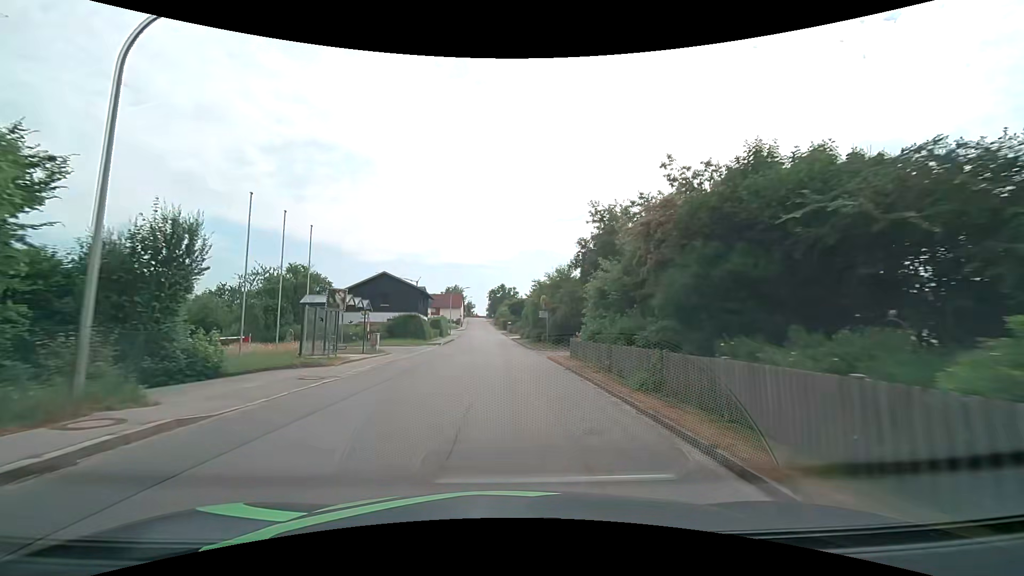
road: tertiary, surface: asphalt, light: Day
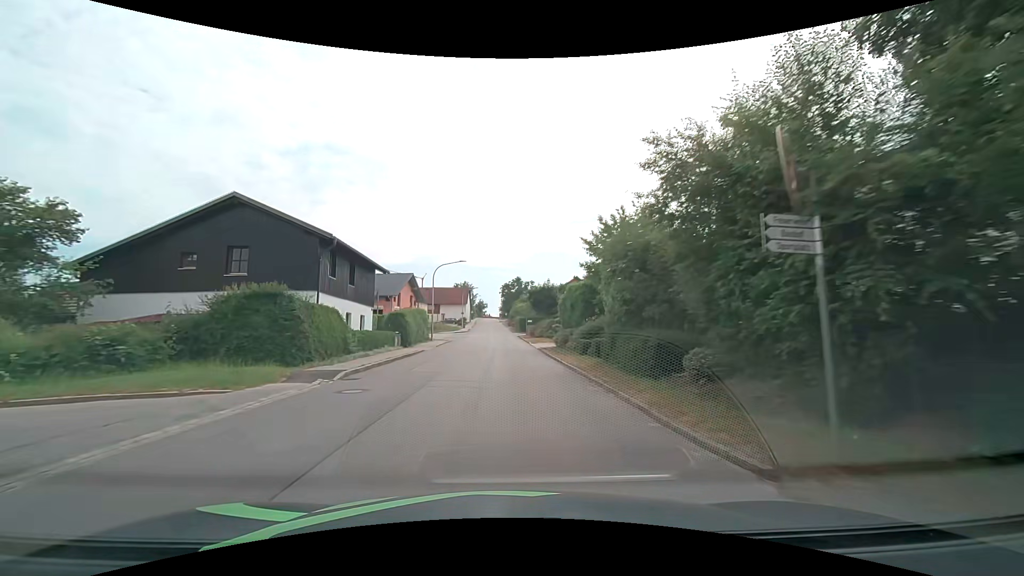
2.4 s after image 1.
(-0.2, +30.5) m; -1°
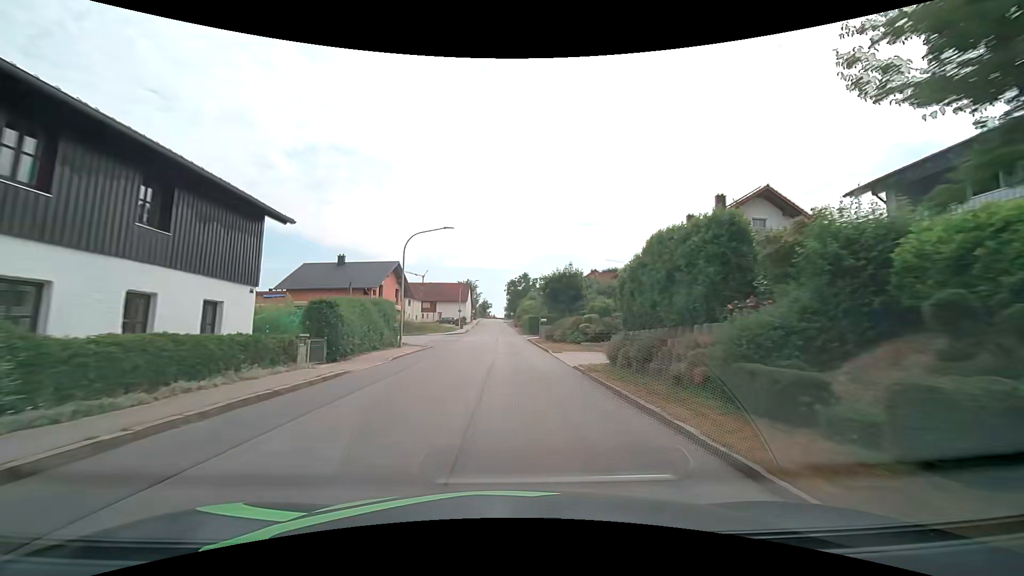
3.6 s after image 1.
(0.0, +15.2) m; 0°
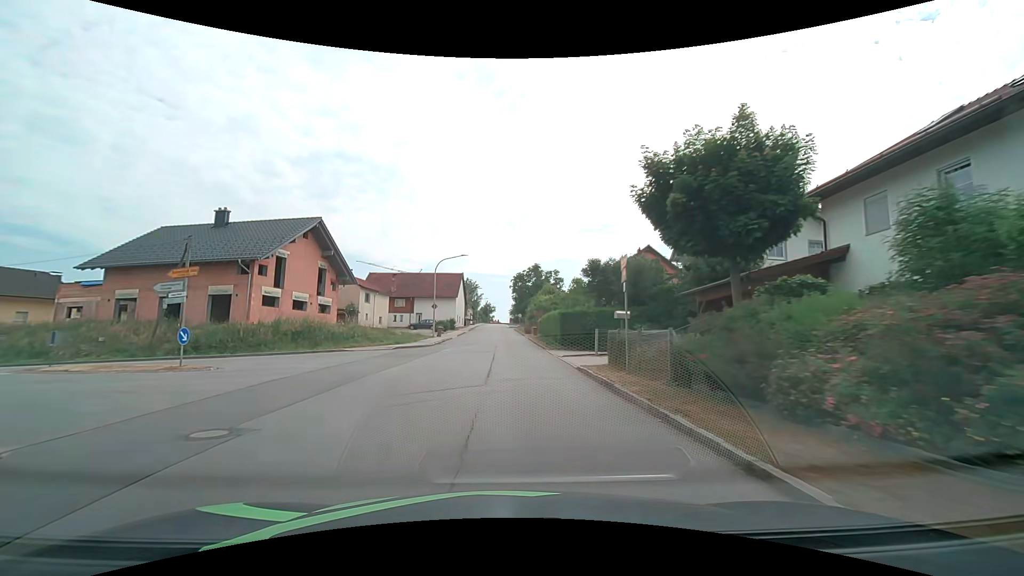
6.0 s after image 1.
(-0.2, +30.2) m; -1°
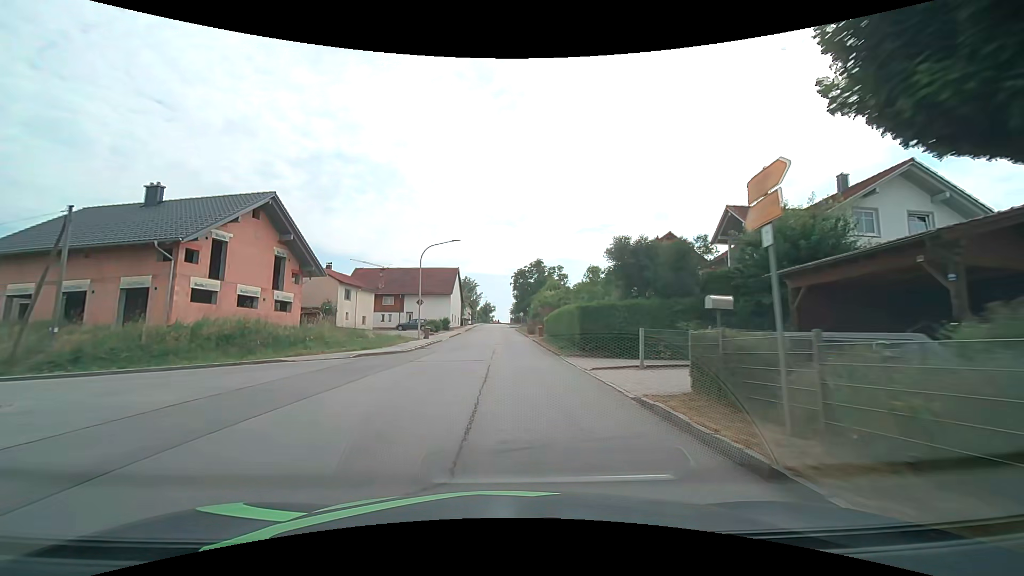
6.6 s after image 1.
(0.0, +7.5) m; 0°
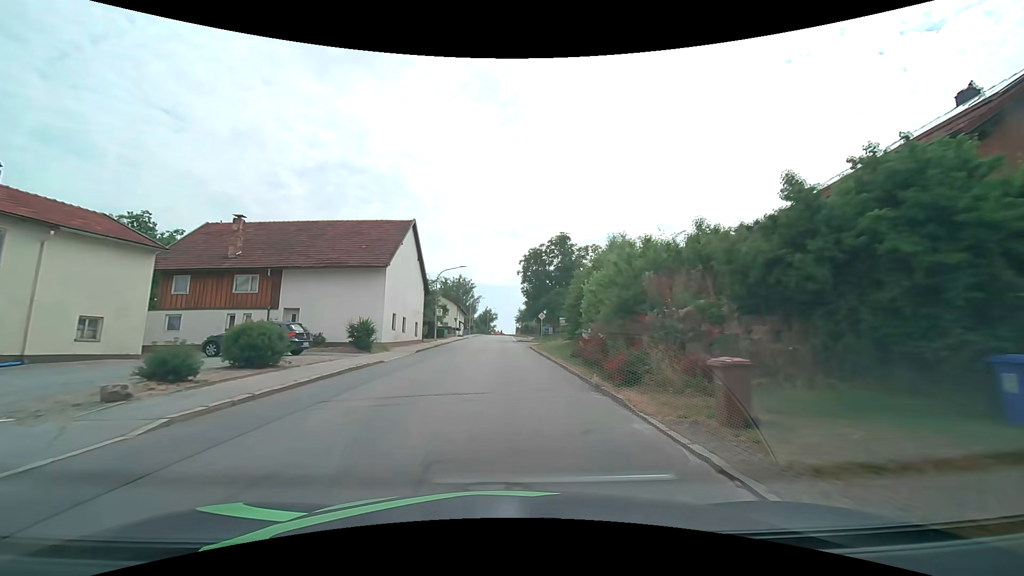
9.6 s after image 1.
(-0.1, +37.4) m; -1°
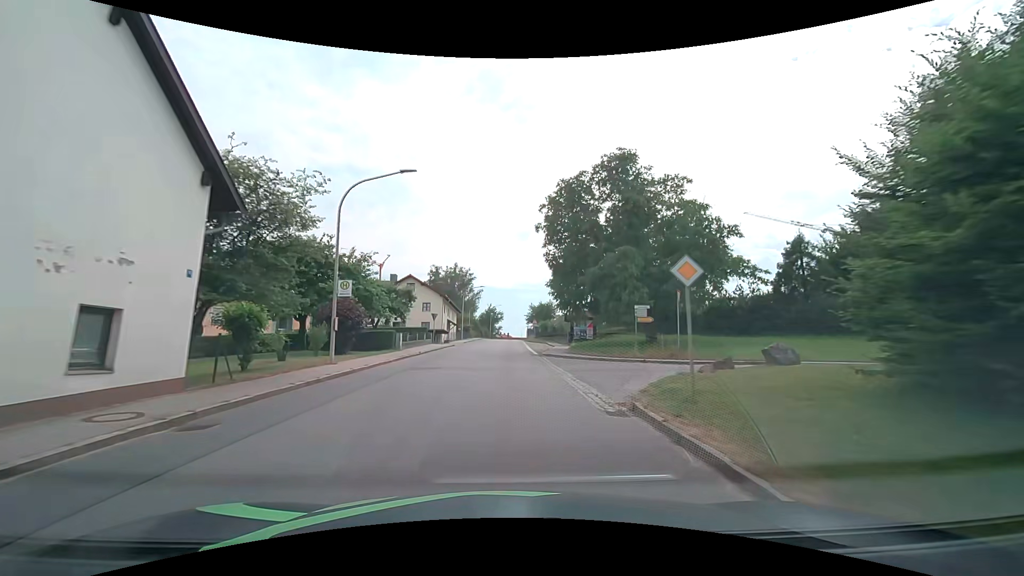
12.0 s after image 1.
(-0.2, +30.0) m; -1°
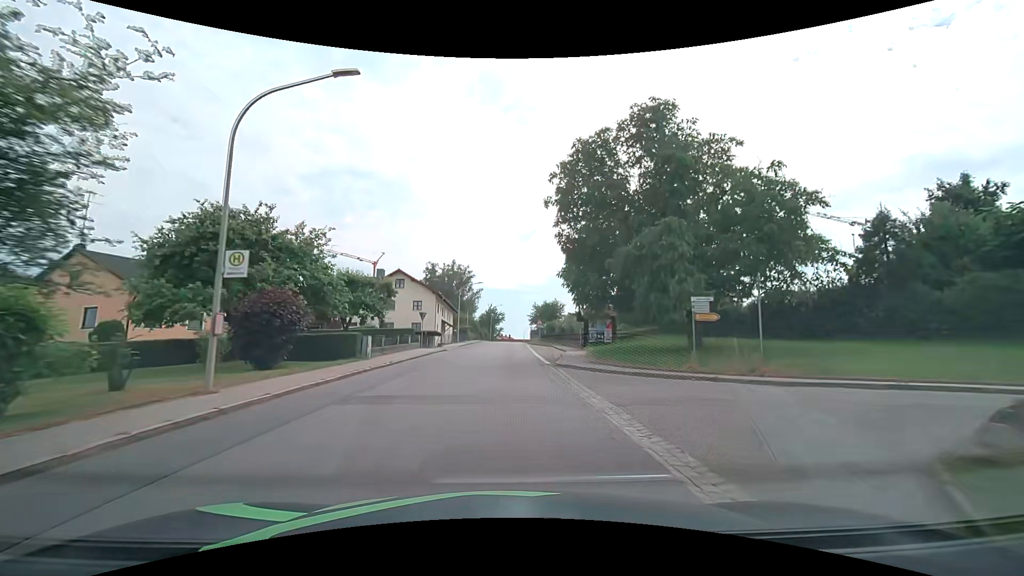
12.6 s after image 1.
(0.0, +7.6) m; 0°
(0, +10) (0, +20) (0, +30) (0, +40) (0, +50) (0, +60) (0, +70) (+1, +80) (+1, +90) (+2, +100) m
